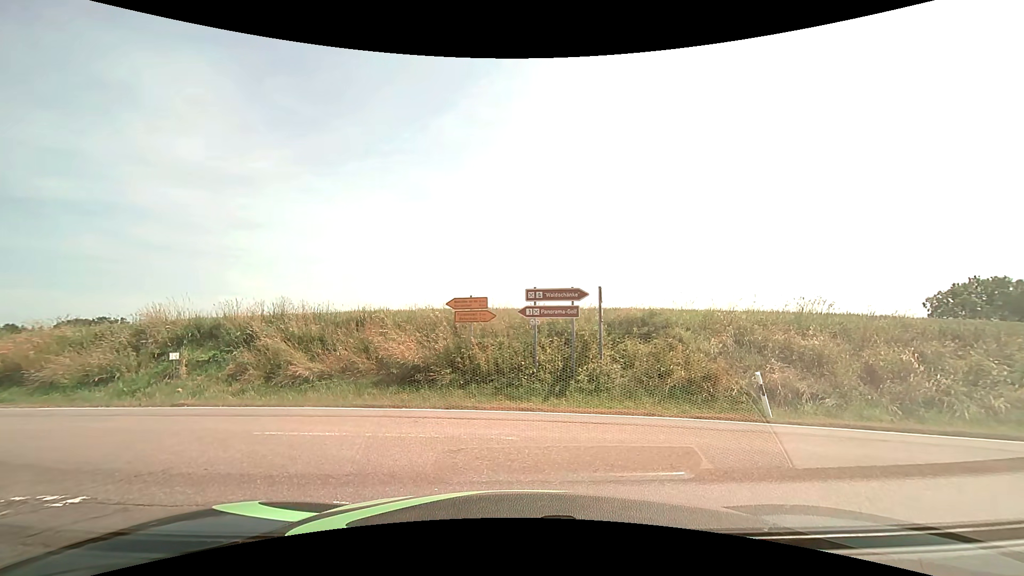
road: unclassified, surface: asphalt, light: Day
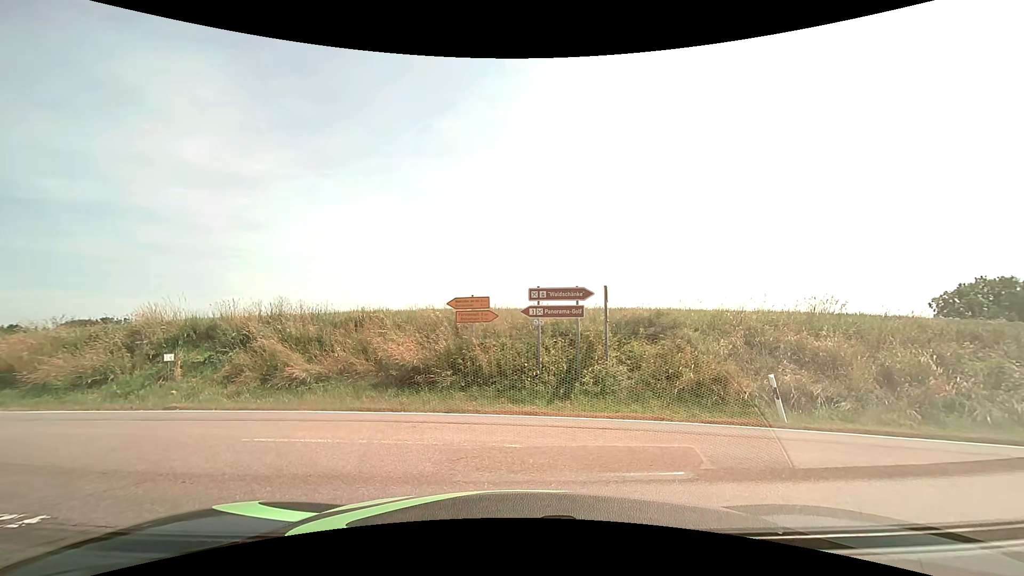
(0.0, +0.4) m; 0°
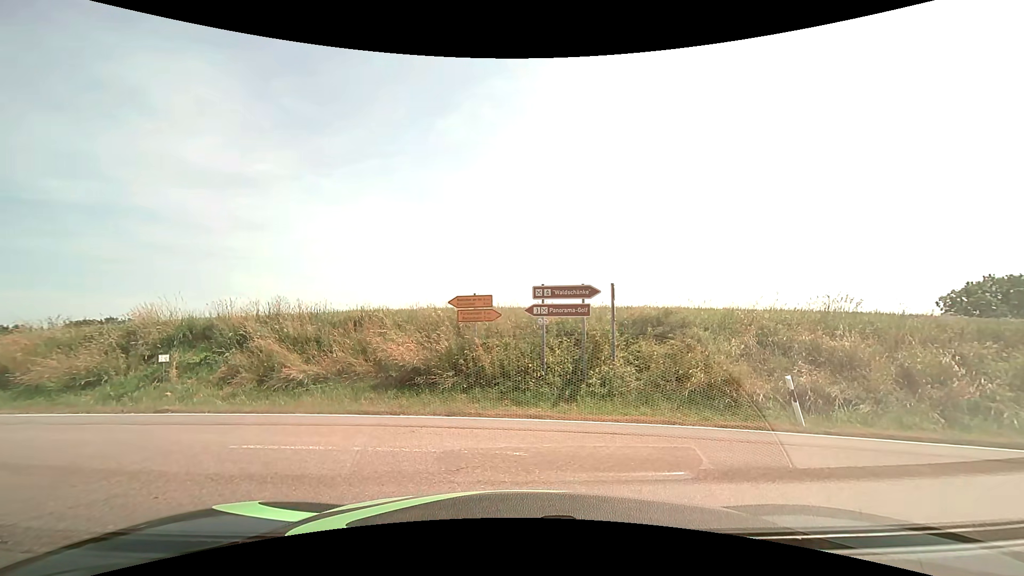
(0.0, +0.4) m; 0°
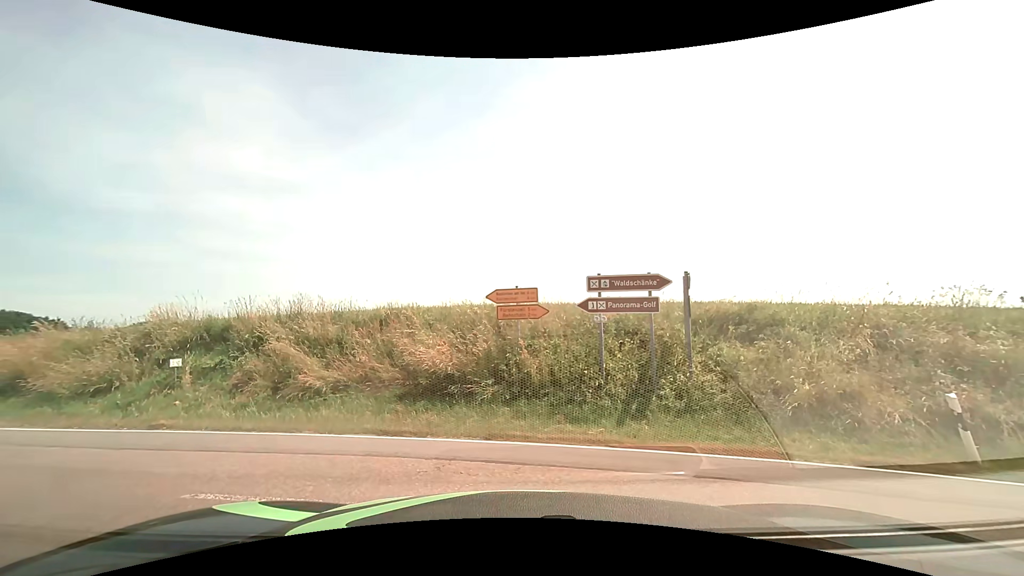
(-0.1, +2.3) m; -4°
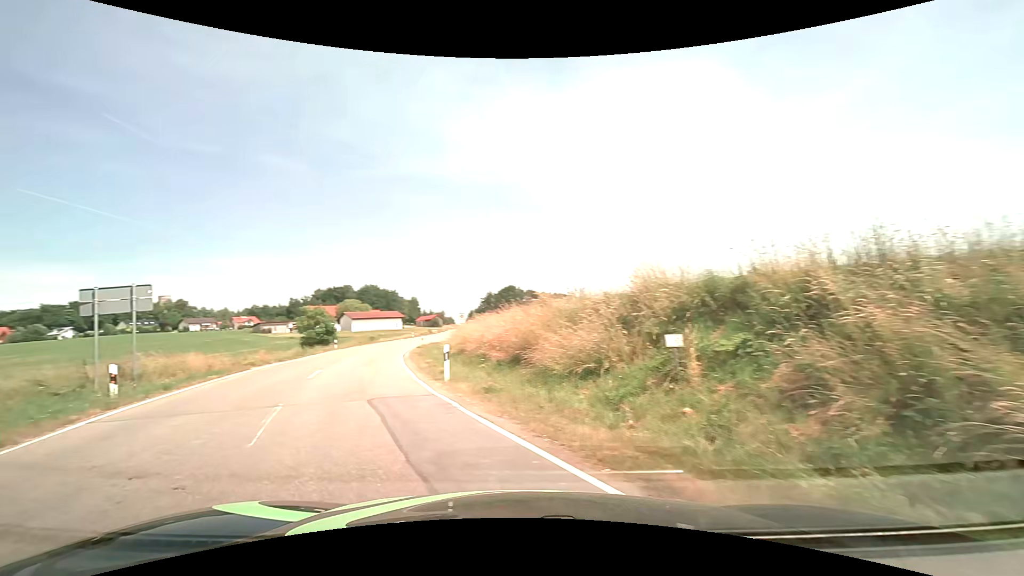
(-3.0, +7.2) m; -52°
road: tertiary
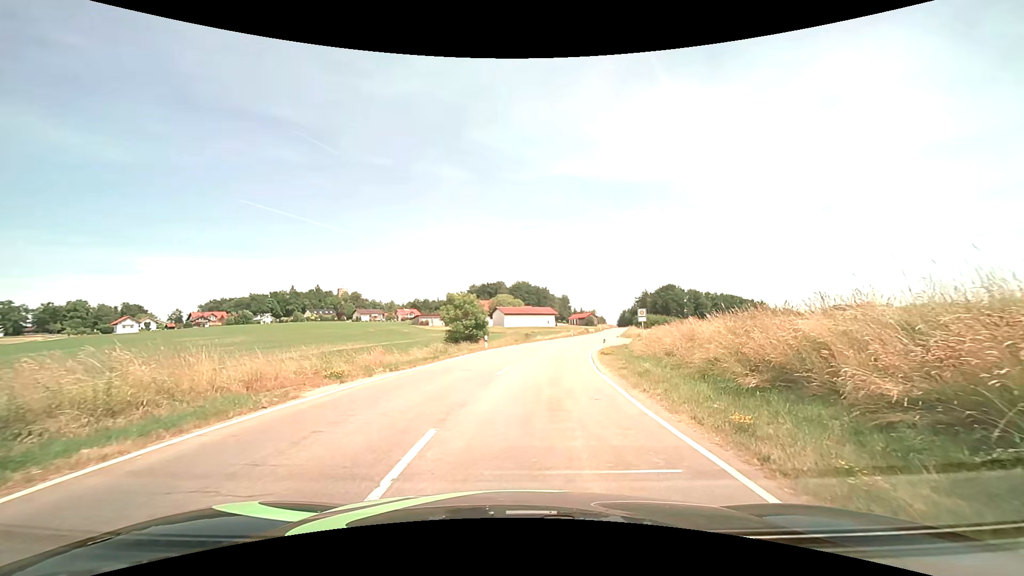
(-4.7, +14.3) m; -18°
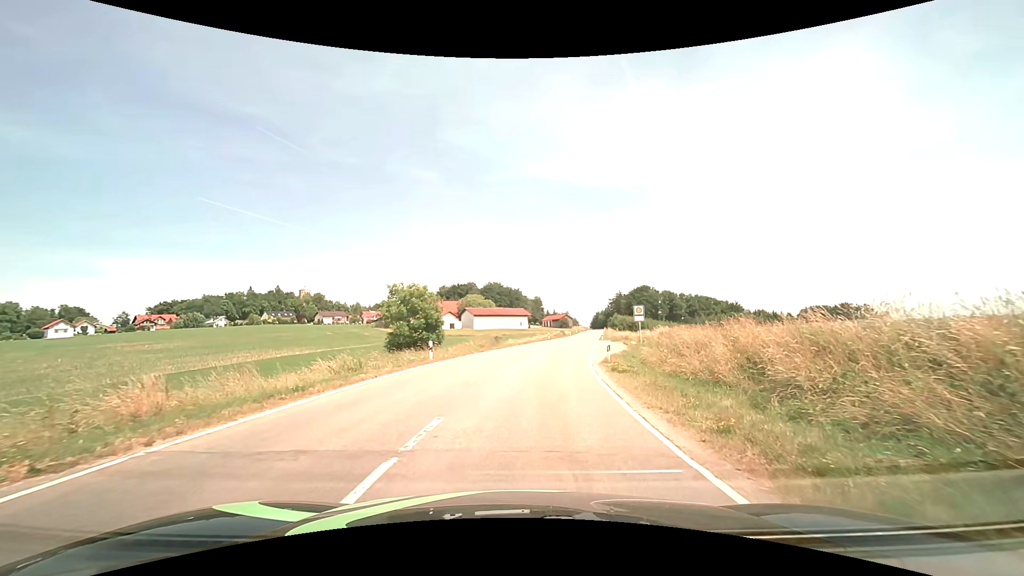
(+0.4, +11.5) m; +3°
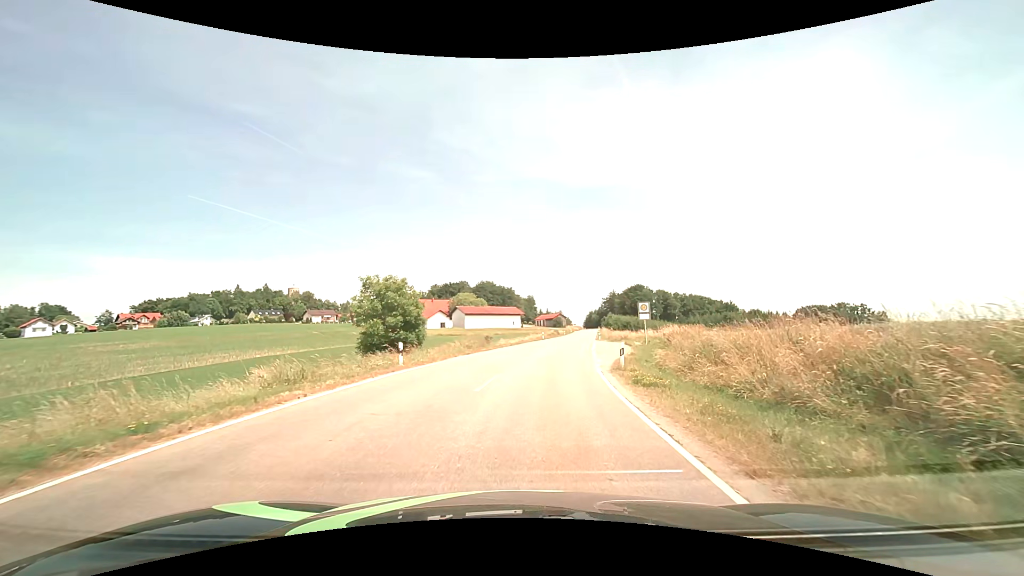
(0.0, +4.5) m; +1°
(0, +10) (+1, +20) (+2, +30) (+3, +40) (+5, +50) (+6, +60) (+8, +69) (+10, +79) (+11, +89) (+12, +99) m
